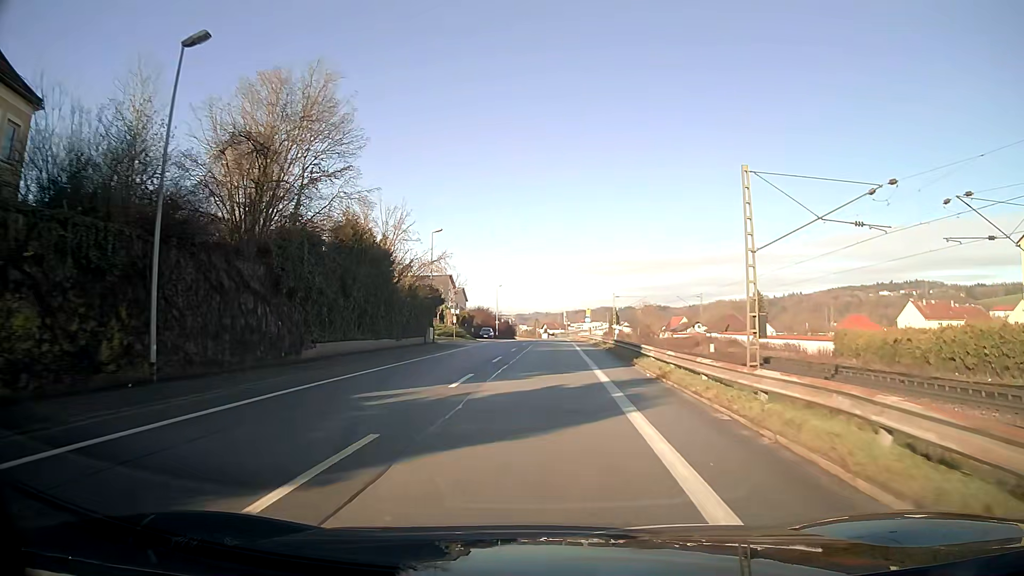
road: unclassified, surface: asphalt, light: Day
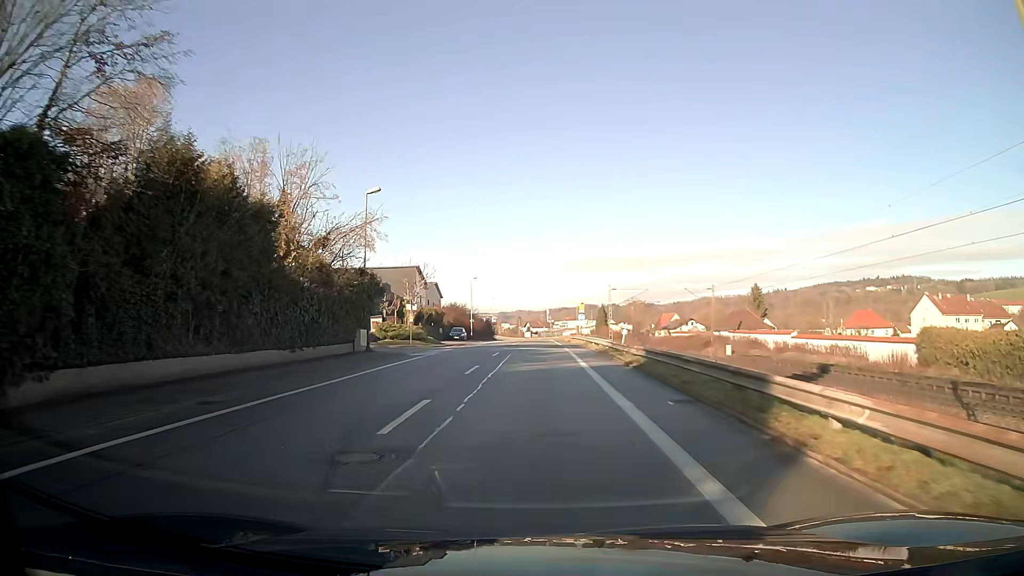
(+0.2, +14.9) m; +1°
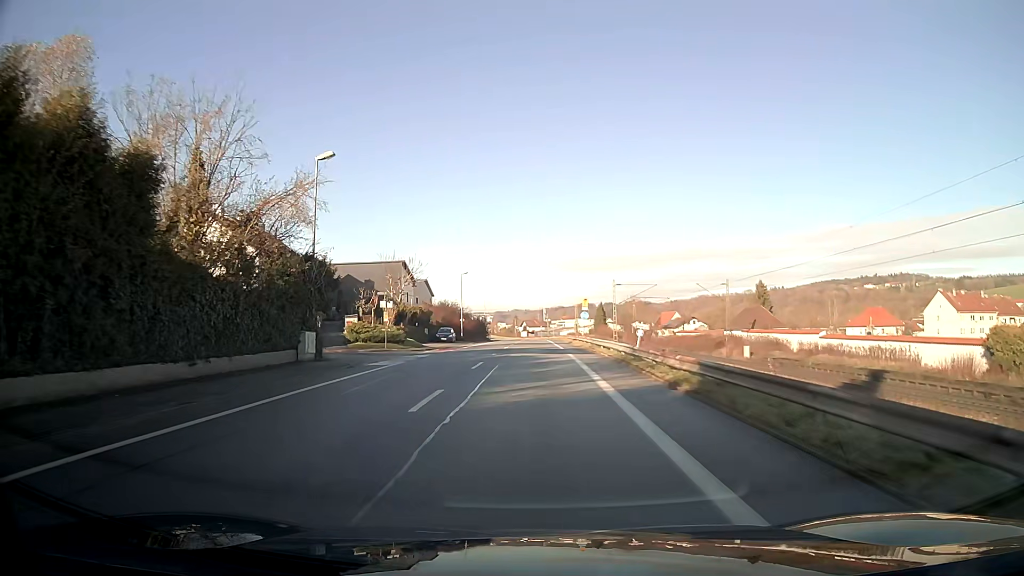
(0.0, +7.6) m; 0°
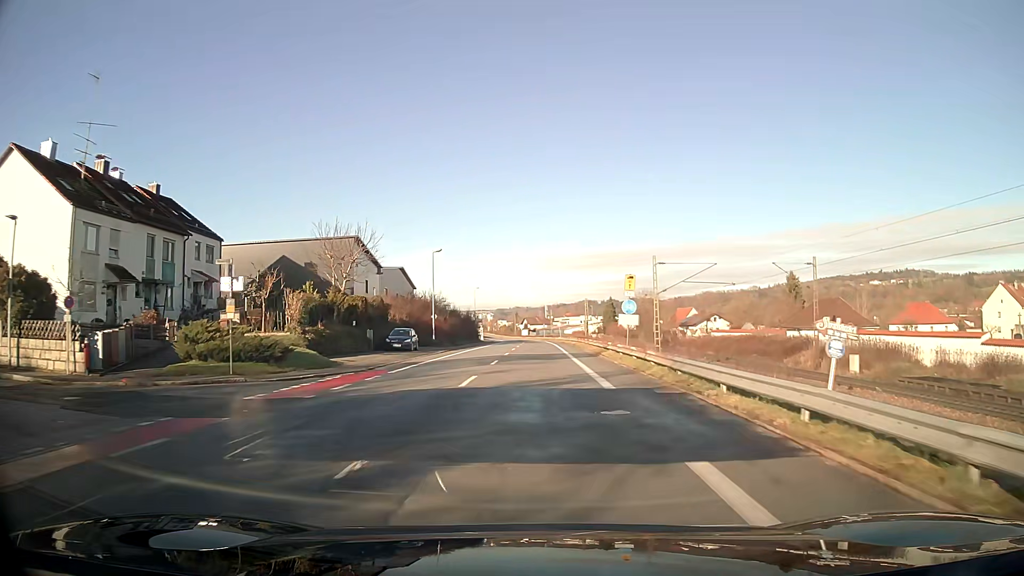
(0.0, +23.2) m; 0°
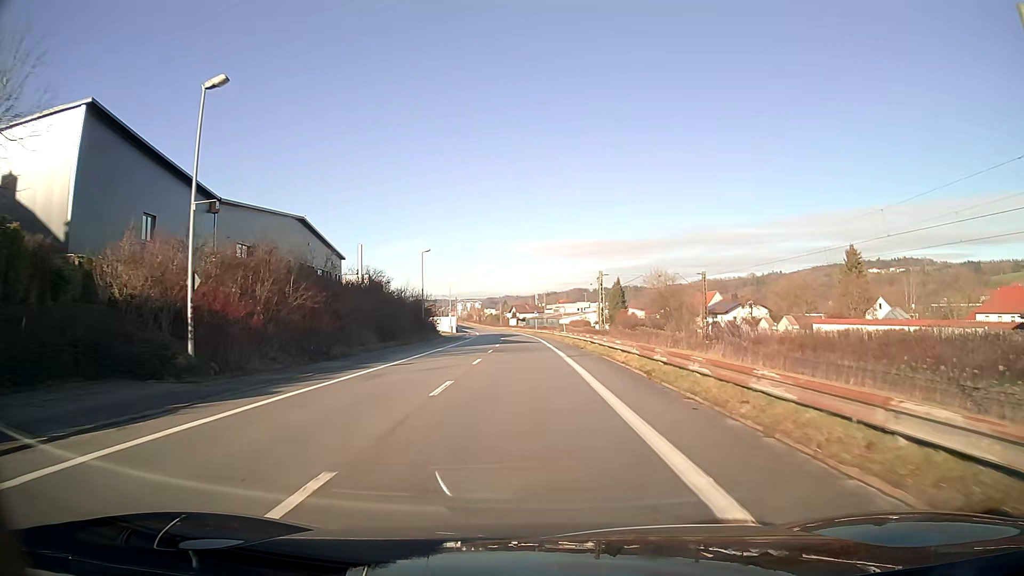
(+0.3, +39.5) m; 0°
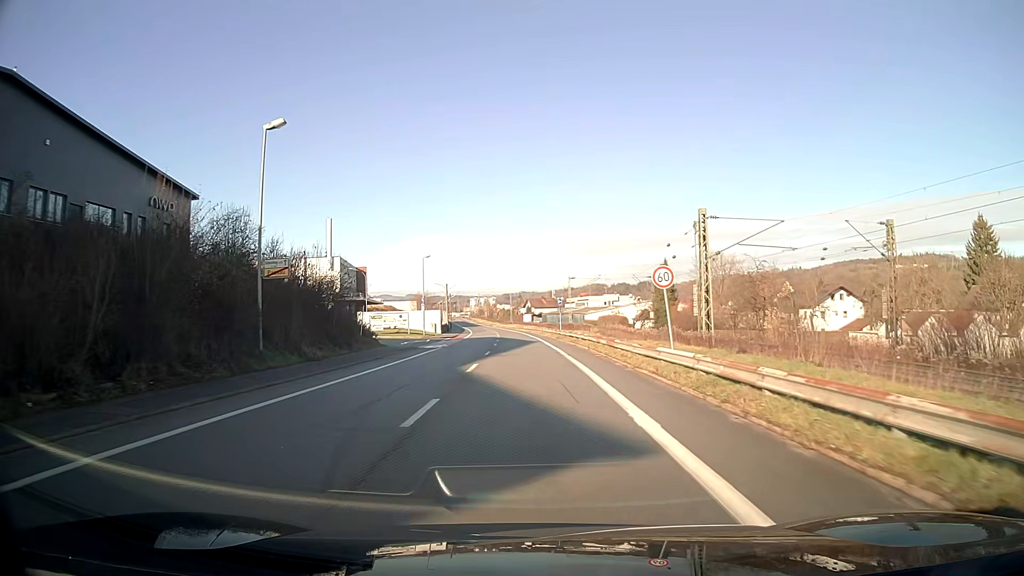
(-0.5, +39.9) m; -1°
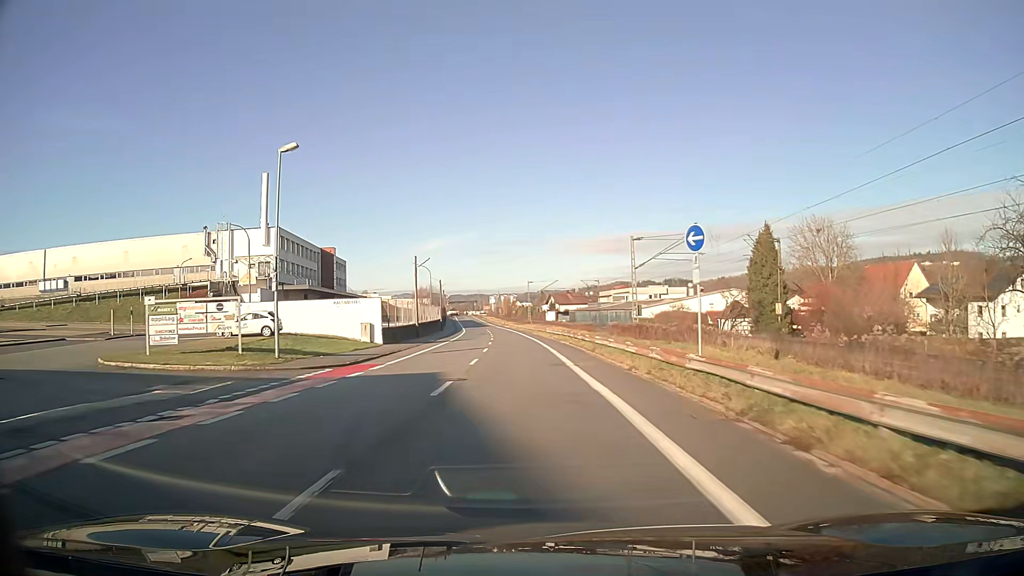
(-0.7, +44.3) m; -2°
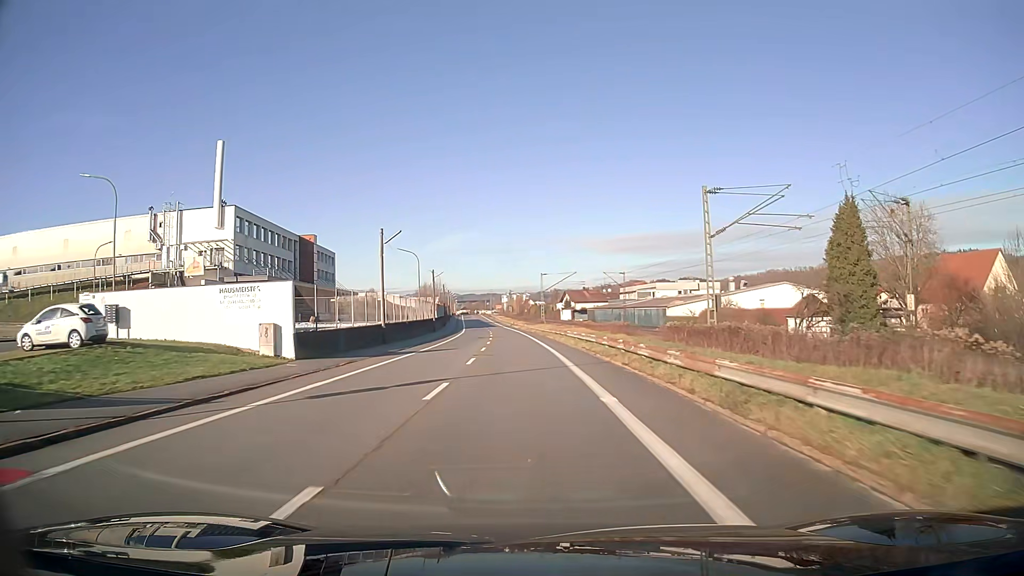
(-0.2, +18.7) m; -1°
